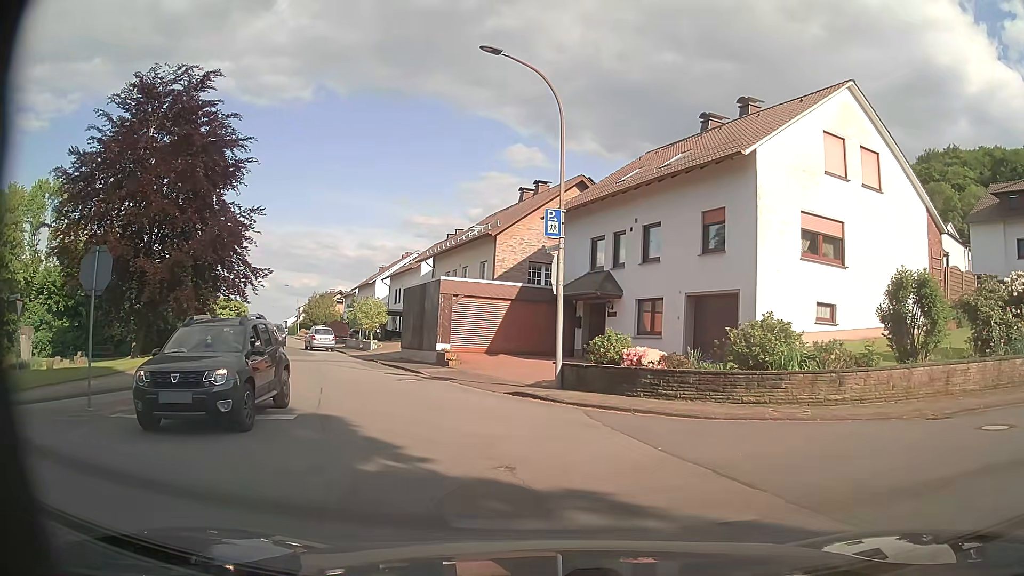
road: residential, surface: asphalt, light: Day
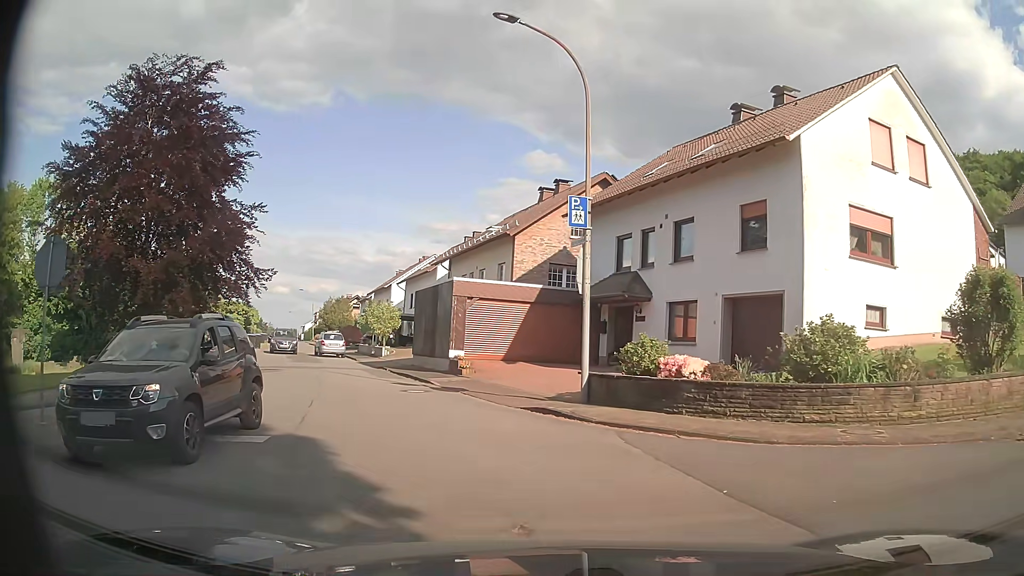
(0.0, +2.2) m; -1°
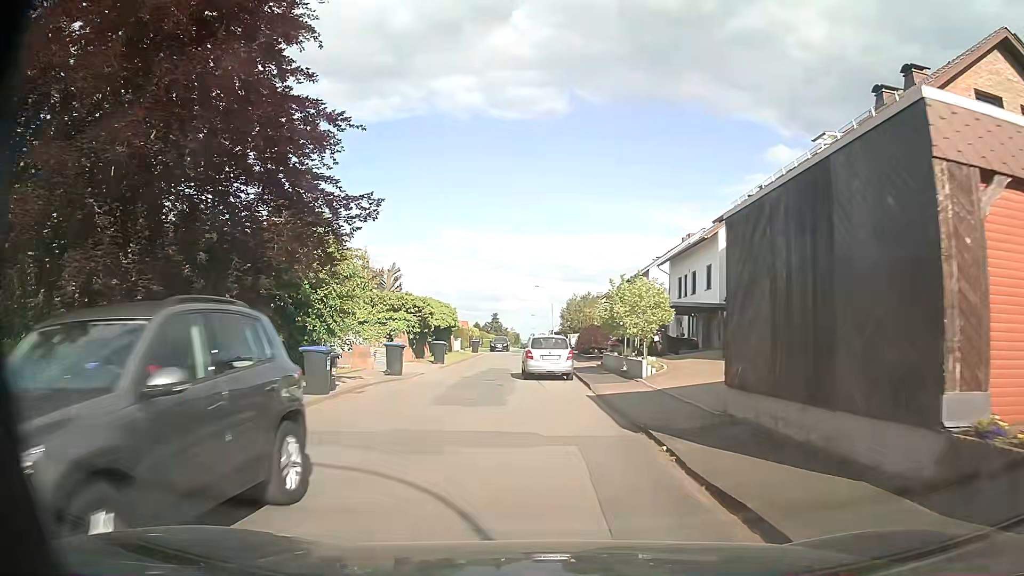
(-3.9, +18.6) m; -20°
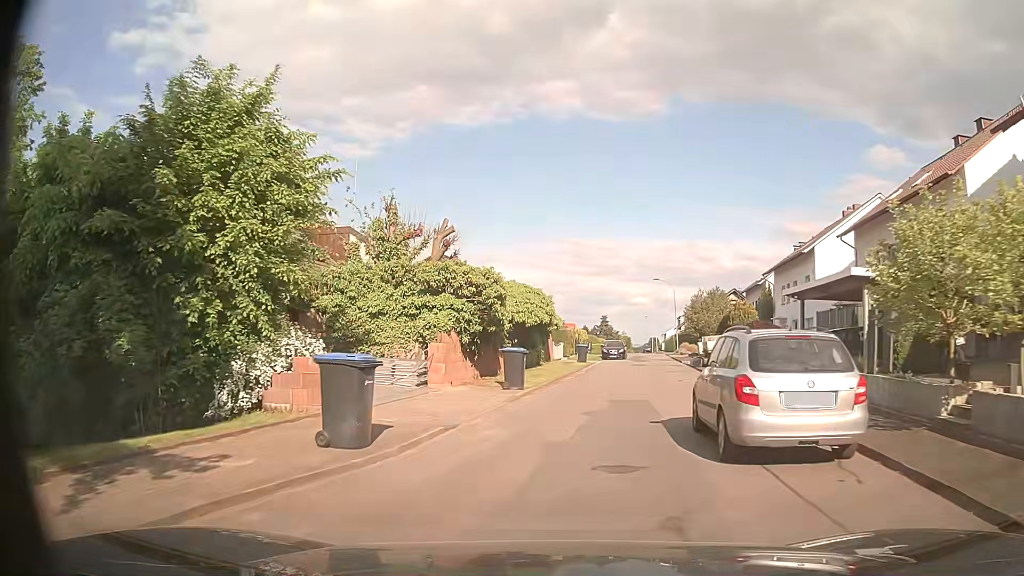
(-1.5, +14.9) m; -10°
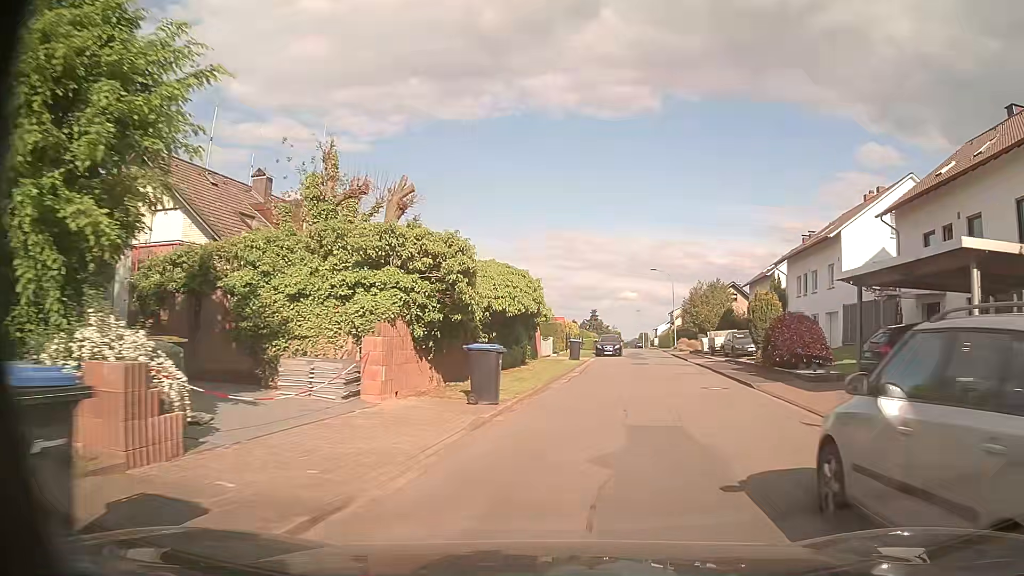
(0.0, +5.4) m; 0°
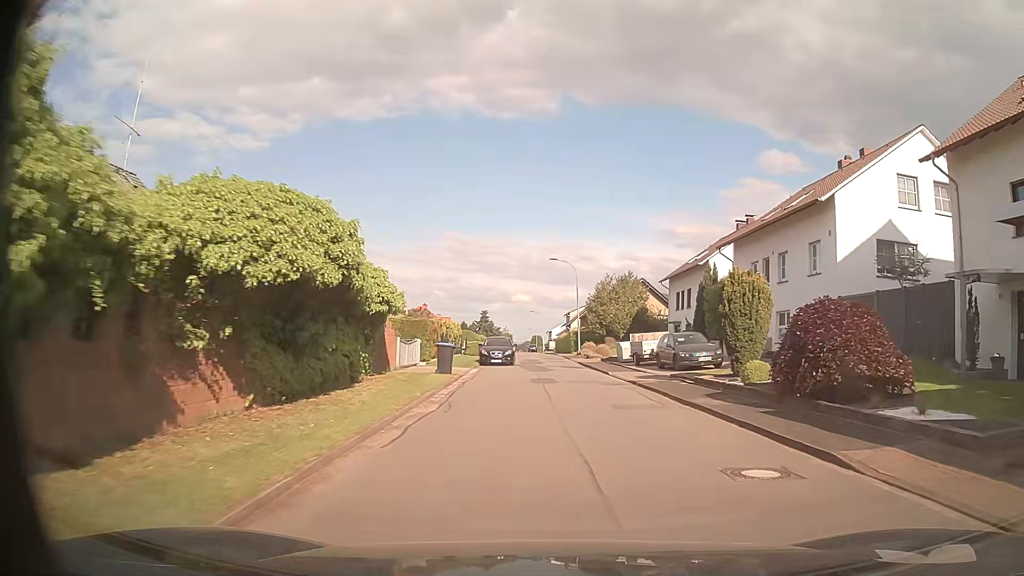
(+1.0, +11.6) m; +10°
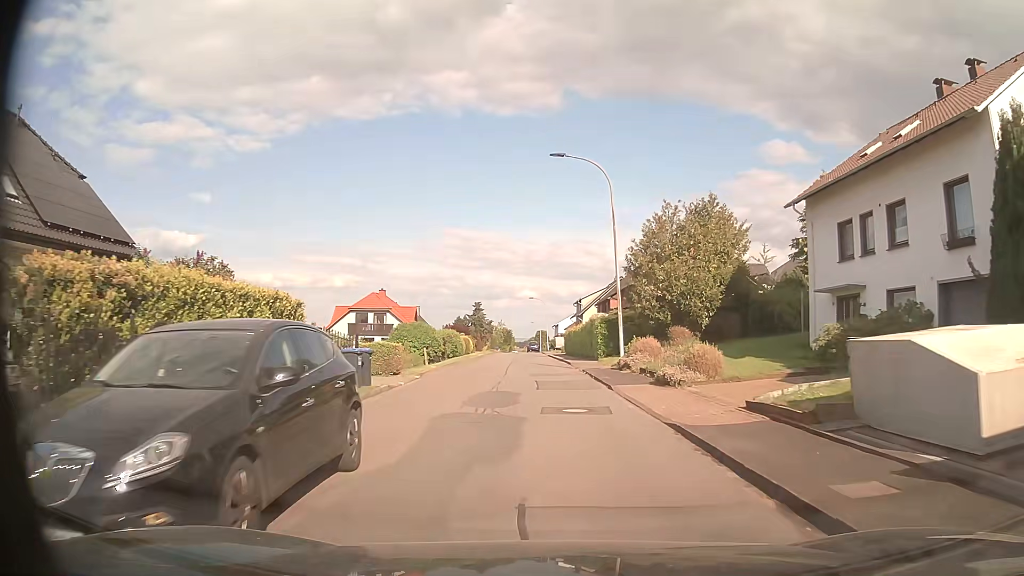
(+0.2, +31.4) m; 0°
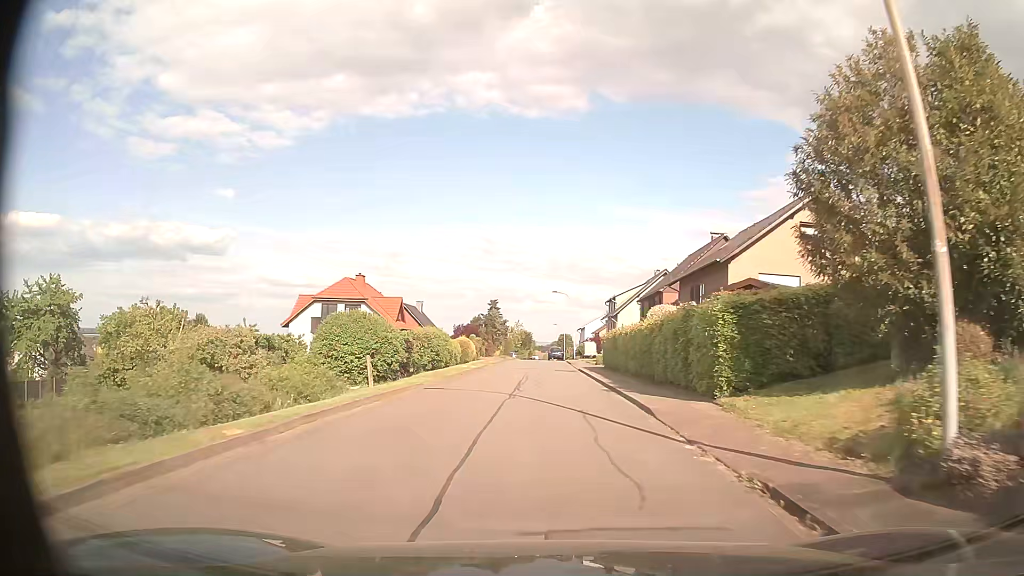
(-0.4, +19.4) m; -2°
(0, +10) (0, +20) (0, +30) (0, +40) (0, +50) (-1, +60) (-2, +70) (-2, +80) (-1, +90) (-1, +100) m
